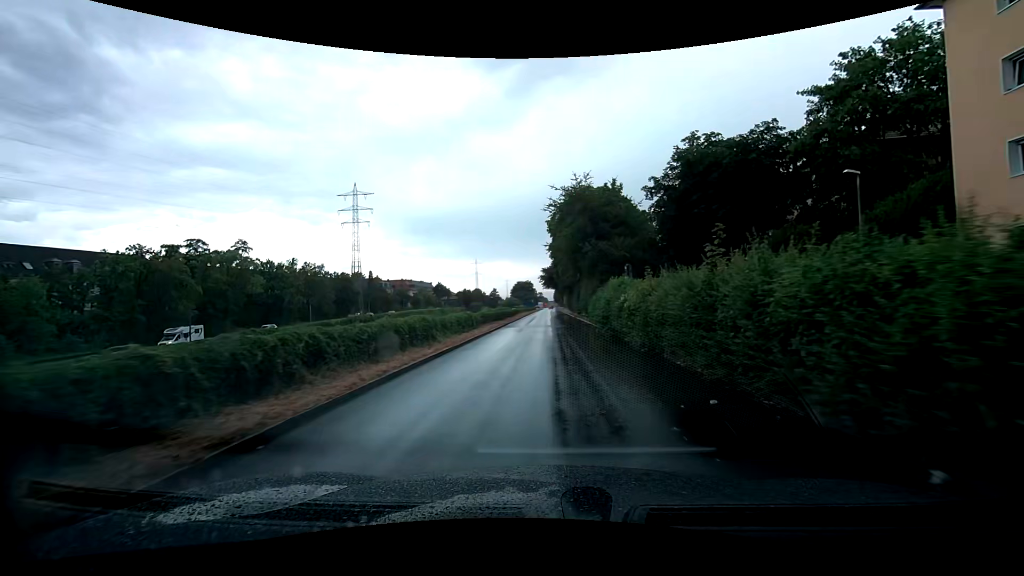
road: trunk_link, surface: asphalt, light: Day
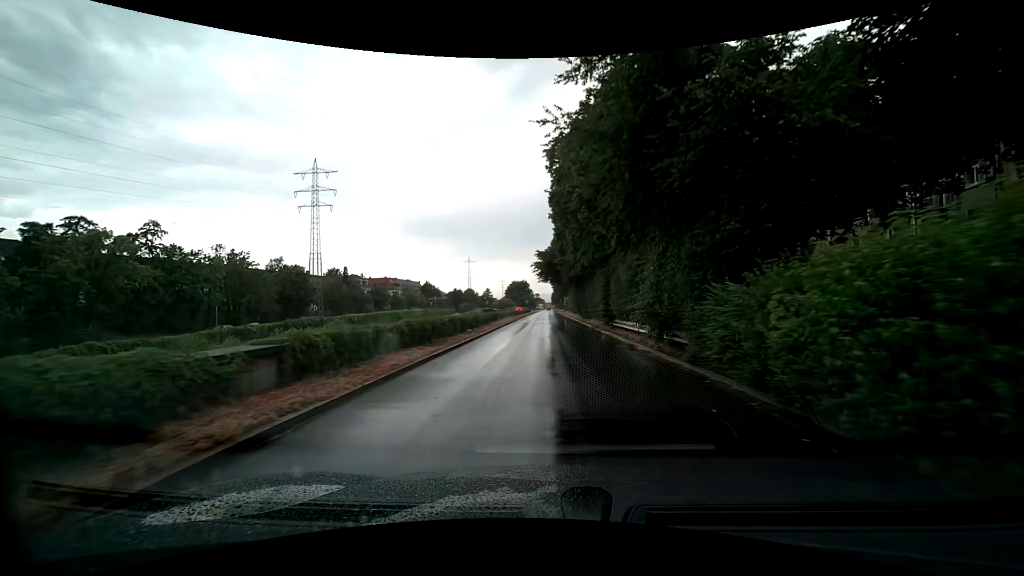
(+0.3, +25.2) m; 0°
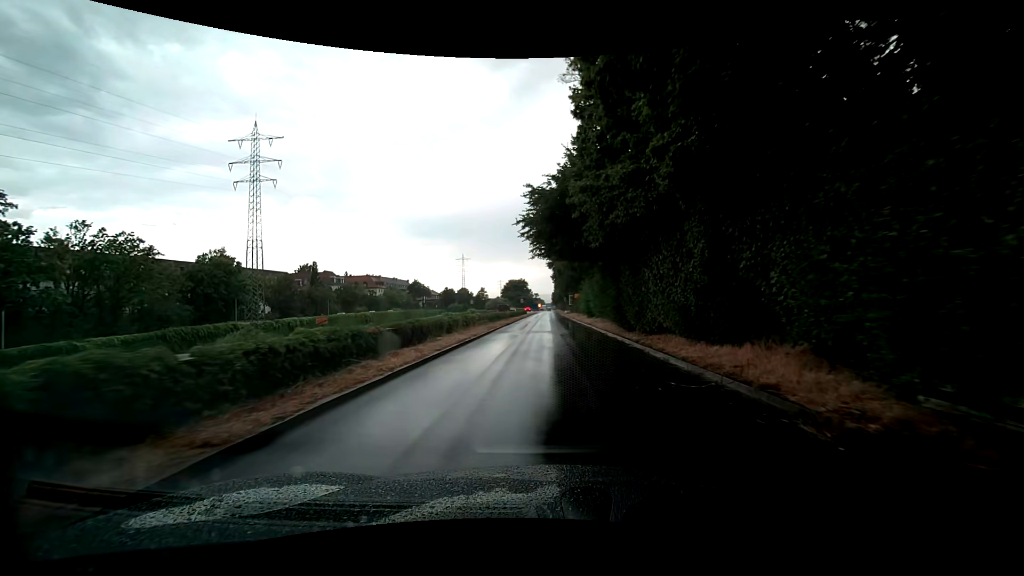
(+0.1, +26.2) m; 0°
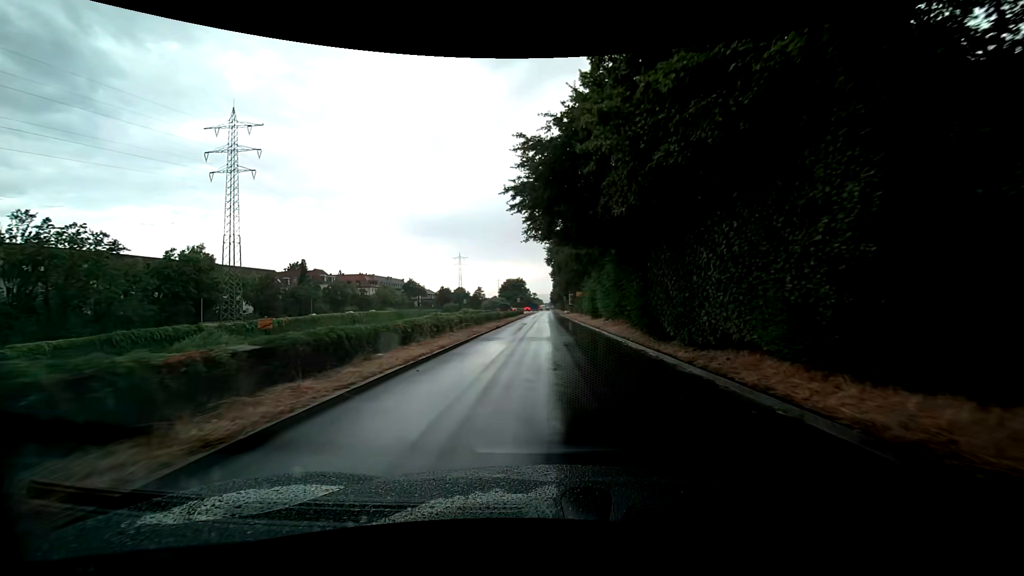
(0.0, +6.6) m; 0°
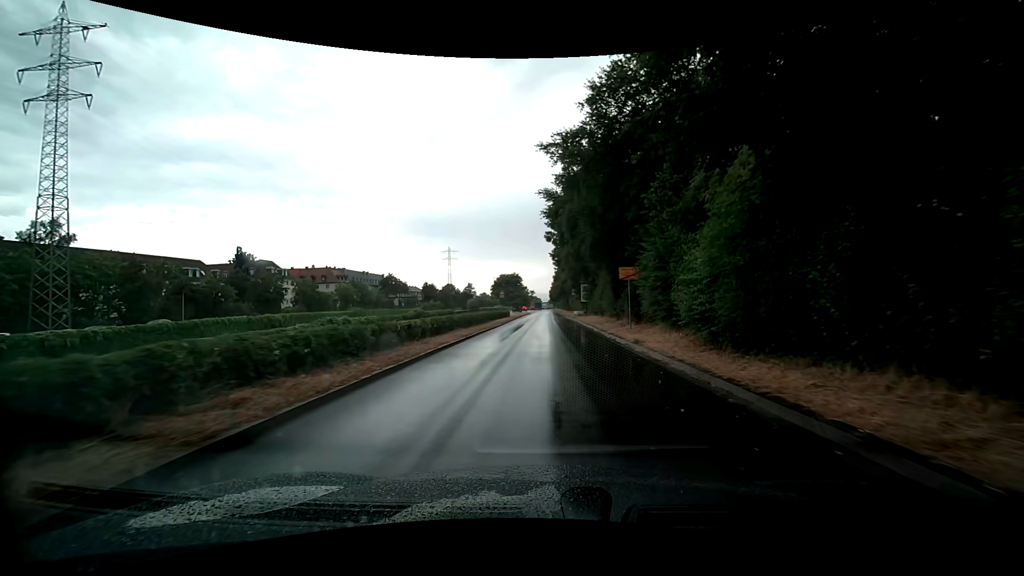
(+0.2, +33.8) m; 0°
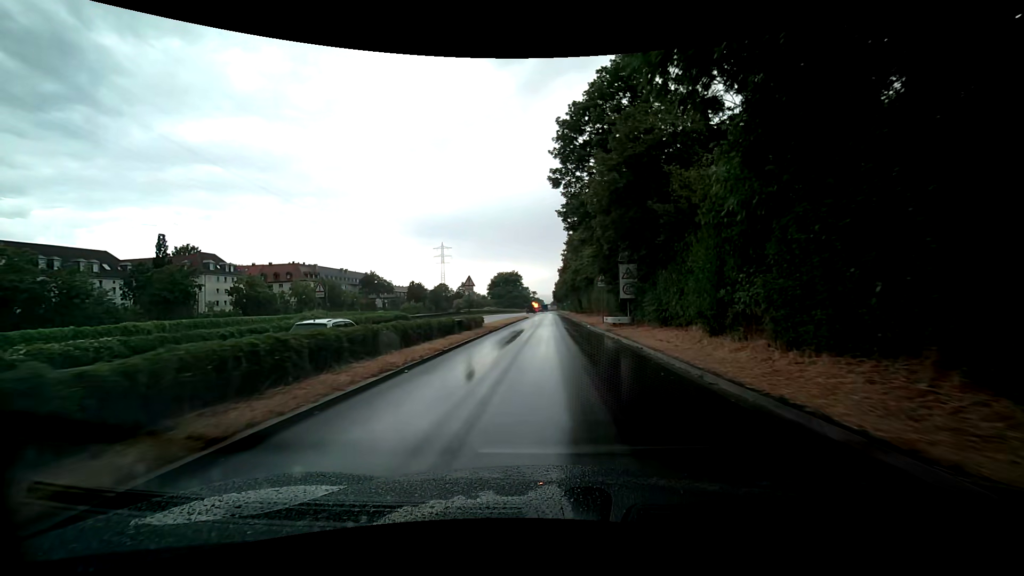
(0.0, +28.4) m; 0°
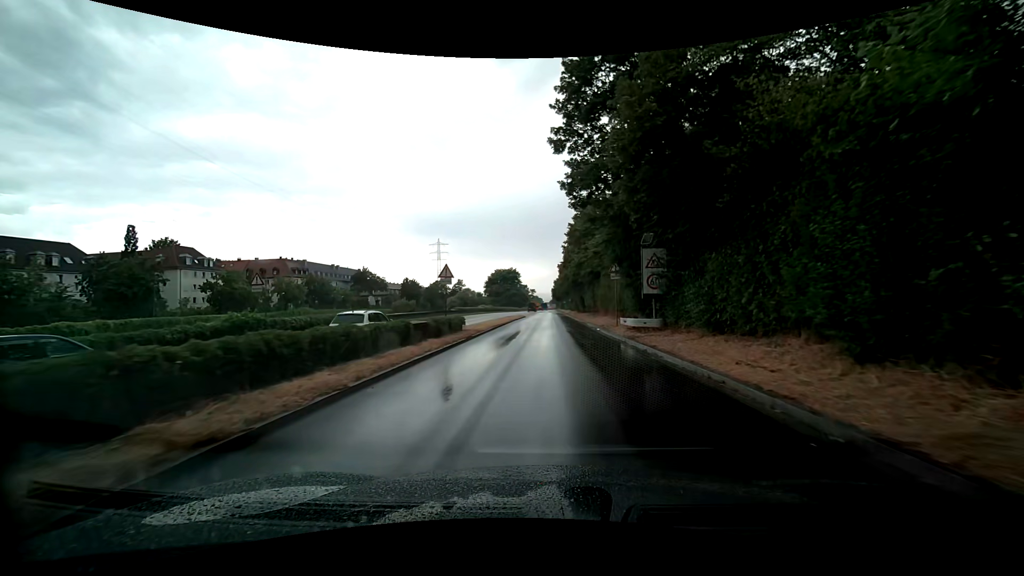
(0.0, +7.3) m; 0°
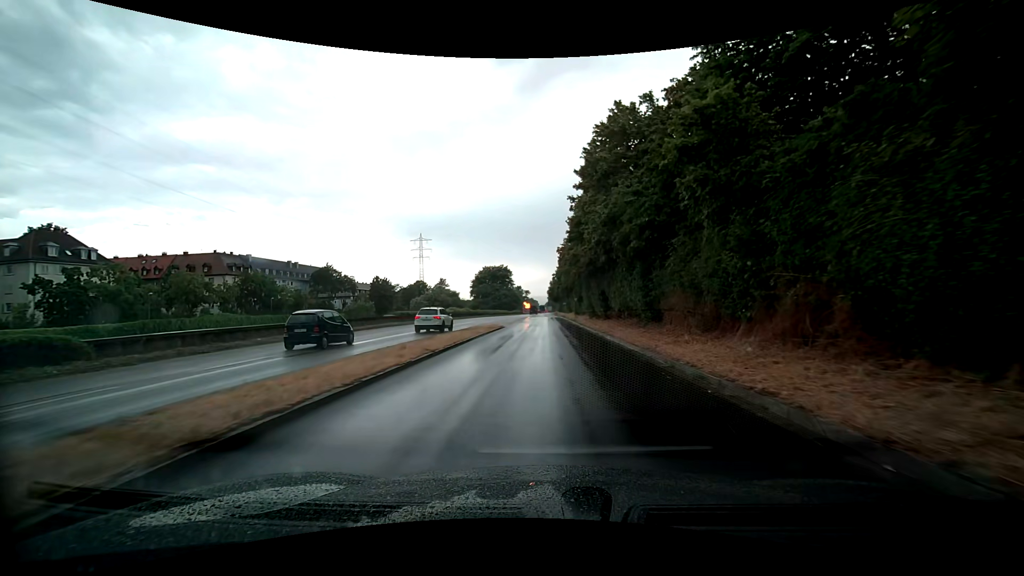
(+0.1, +29.6) m; +1°
(0, +10) (0, +20) (0, +30) (-1, +40) (-1, +50) (-1, +60) (-1, +70) (-1, +80) (-1, +90) (-1, +100) m
